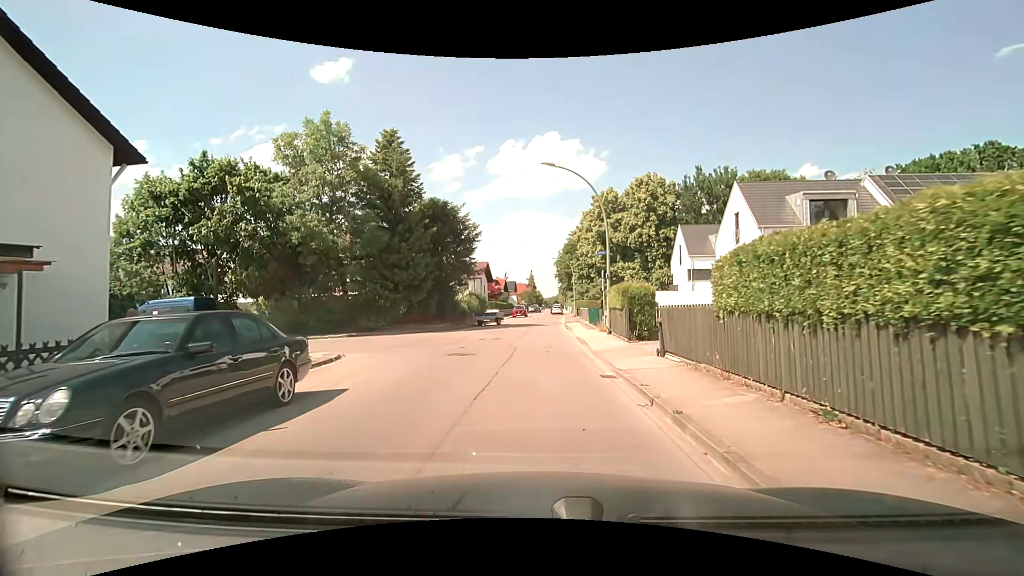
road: residential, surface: asphalt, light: Day
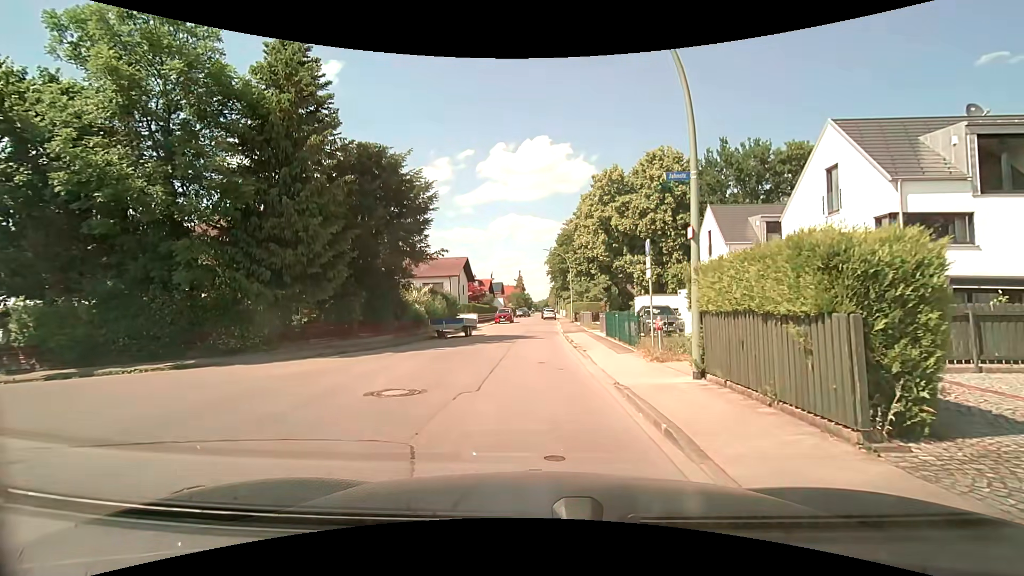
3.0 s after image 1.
(0.0, +12.8) m; +1°
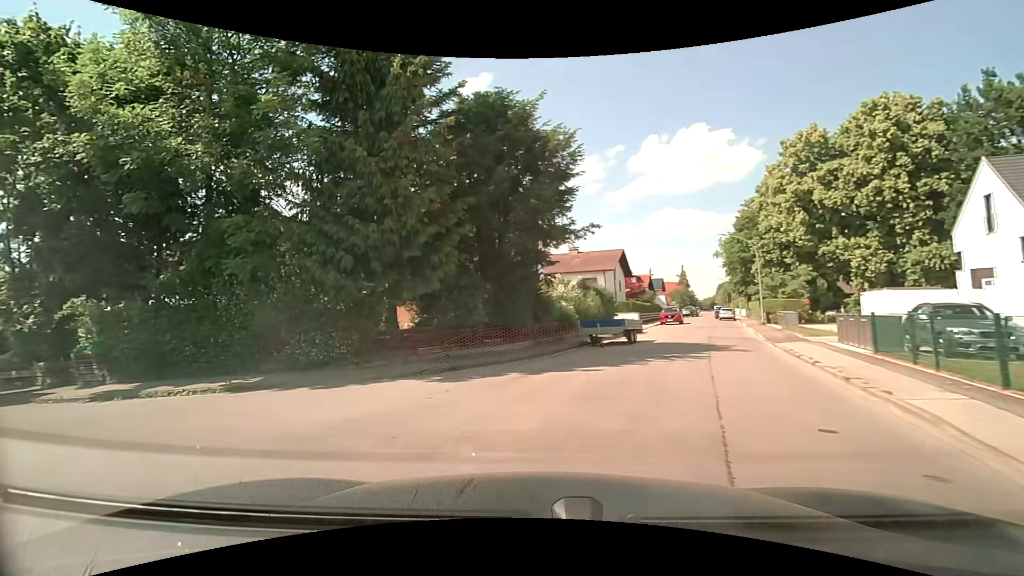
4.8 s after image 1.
(-0.5, +6.5) m; -18°
(-5, +8) (-15, +10) (-24, +15) (-32, +20) (-42, +23) (-51, +26) (-61, +29) (-70, +33) (-79, +37) (-89, +40) m
